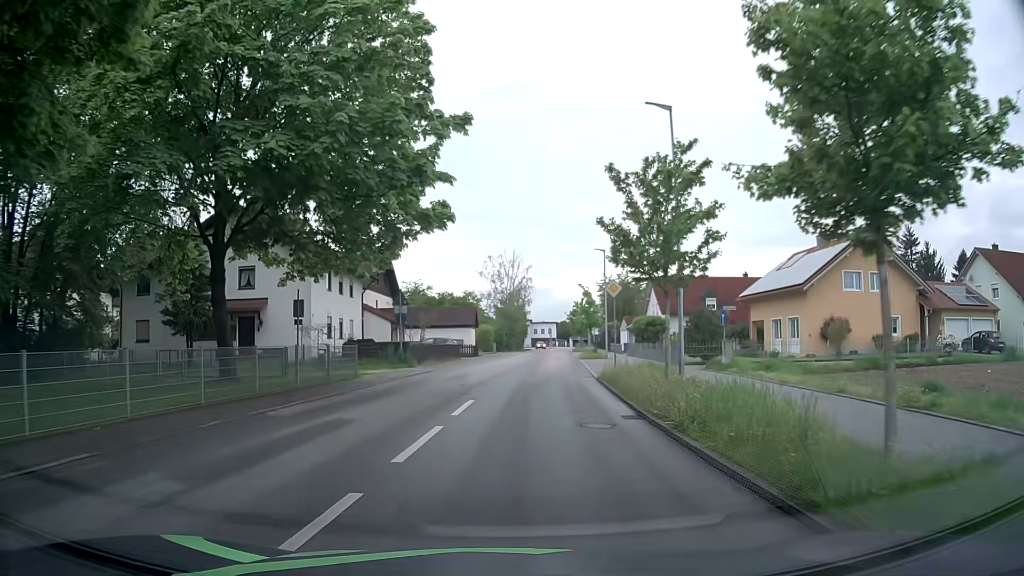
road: unclassified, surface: asphalt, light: Day
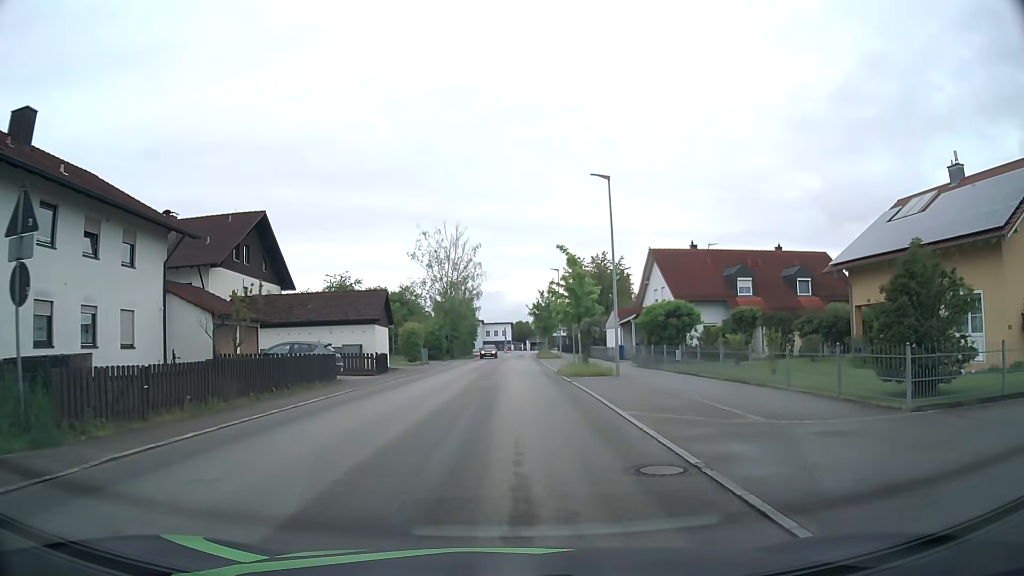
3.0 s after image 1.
(+0.9, +22.9) m; +4°
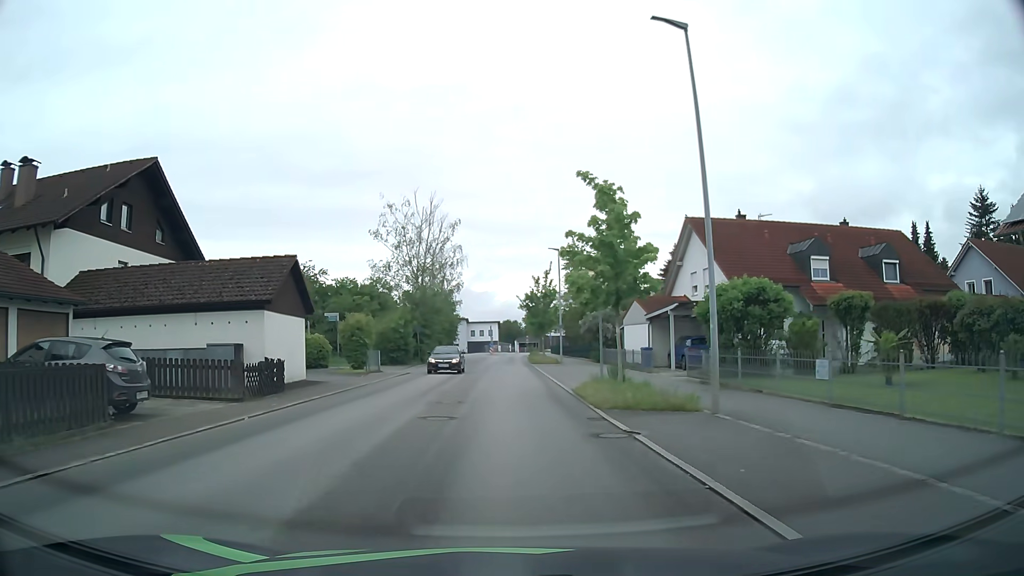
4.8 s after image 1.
(+0.1, +14.0) m; +1°
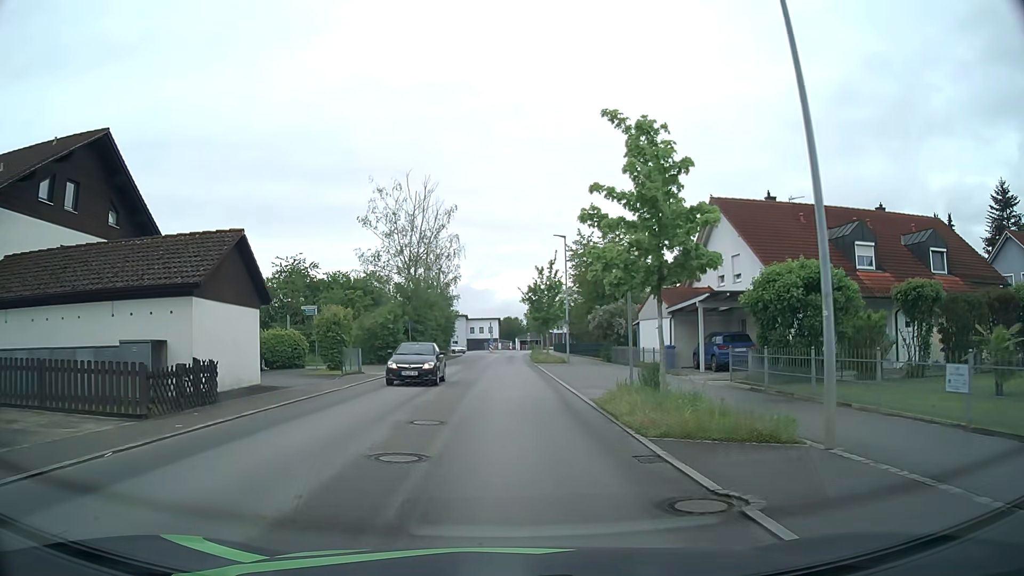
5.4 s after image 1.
(0.0, +4.8) m; 0°
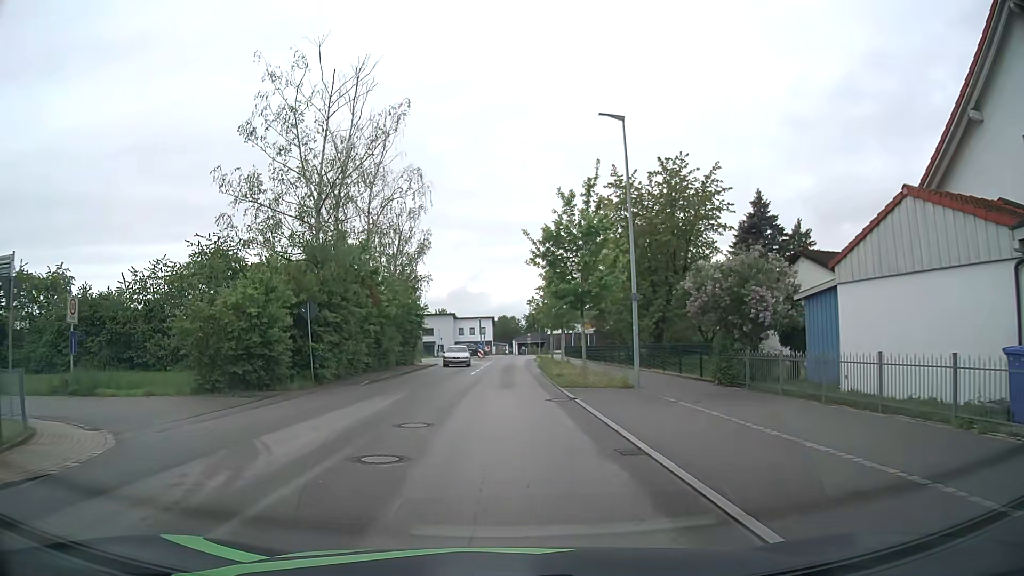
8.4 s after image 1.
(-0.1, +23.5) m; 0°
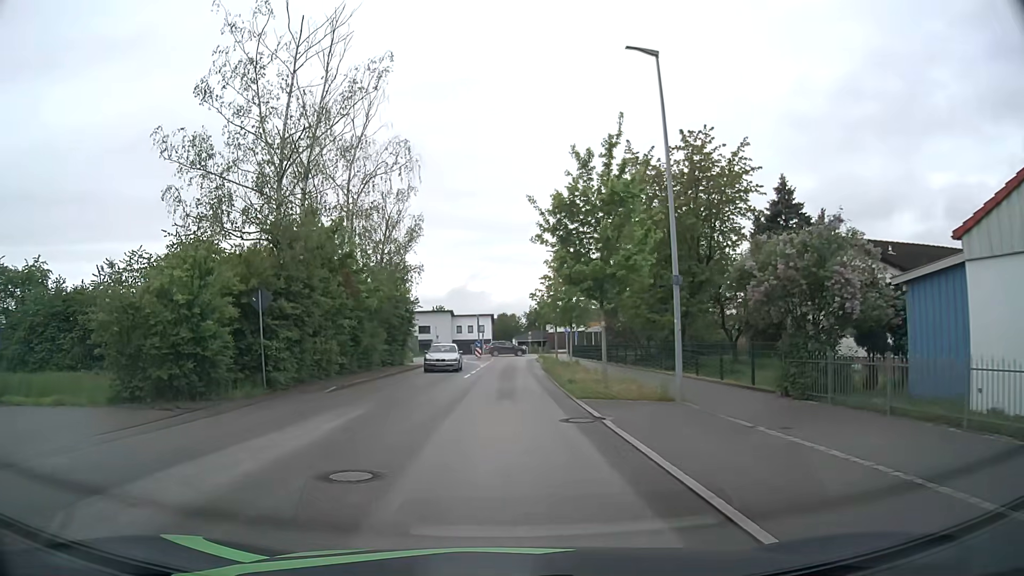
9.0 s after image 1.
(0.0, +4.9) m; 0°
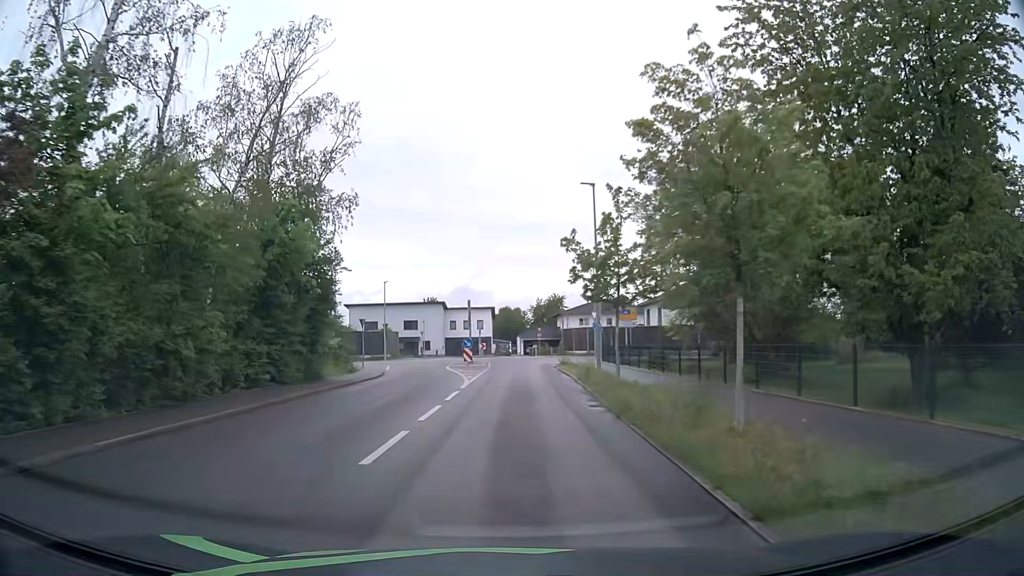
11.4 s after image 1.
(-0.1, +20.6) m; -1°
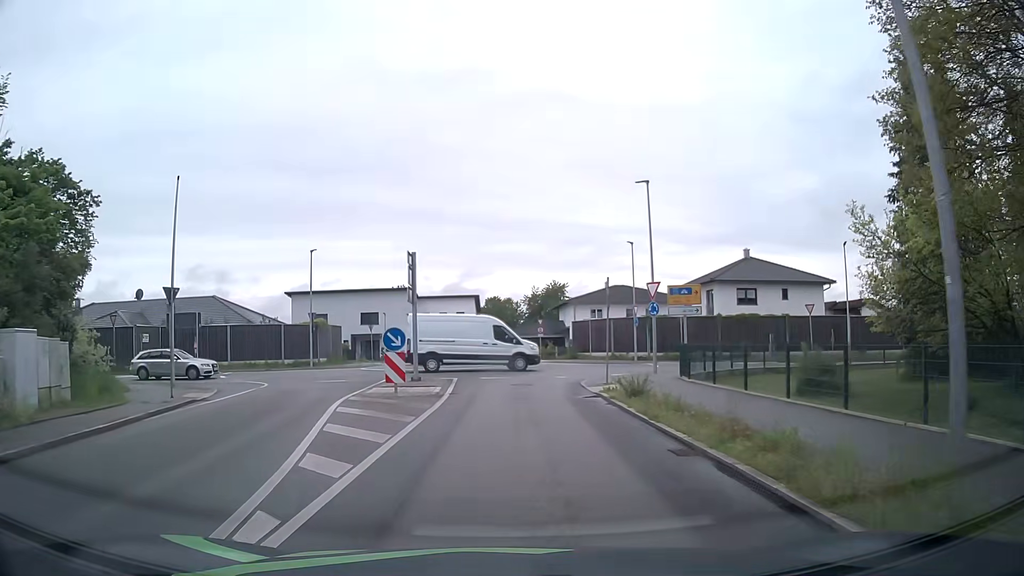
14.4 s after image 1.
(+0.6, +22.9) m; +1°
